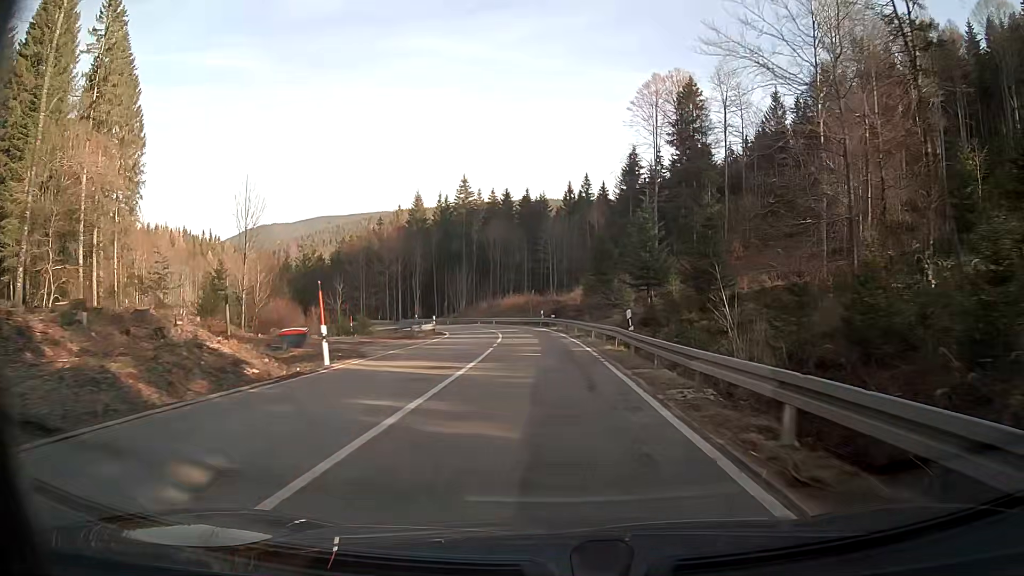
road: secondary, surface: asphalt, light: Day
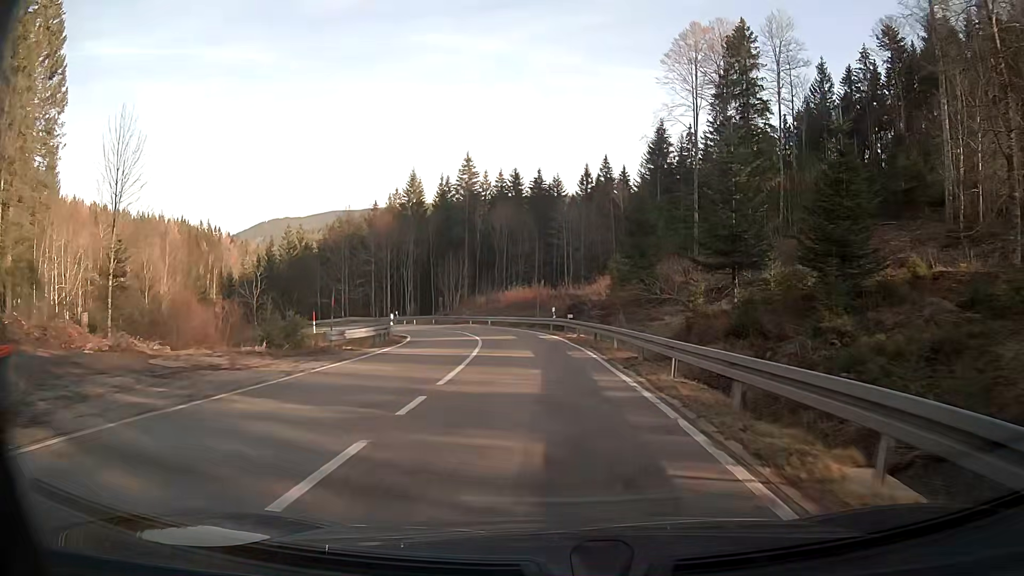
(-0.2, +17.7) m; -1°
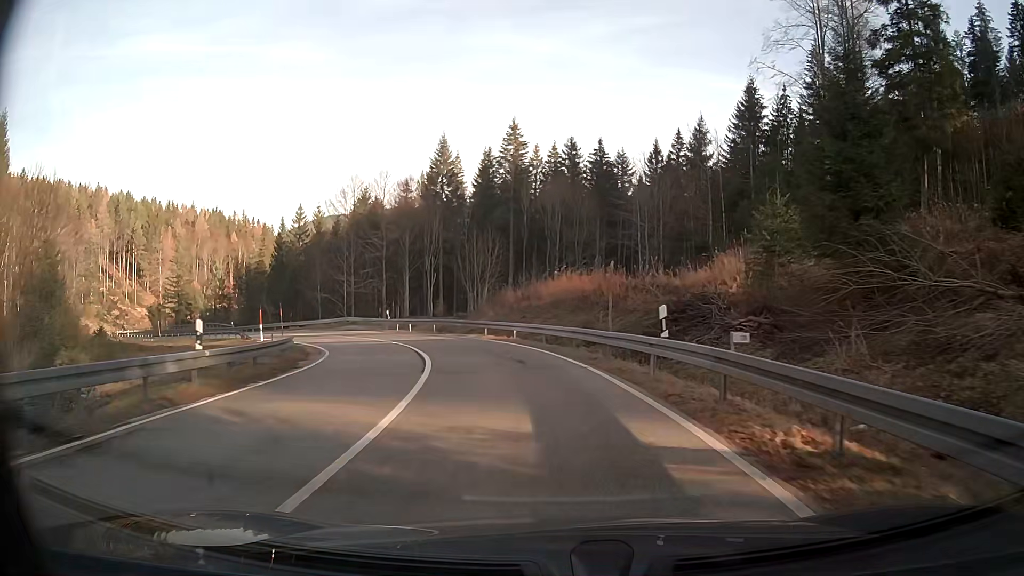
(-1.2, +23.8) m; -7°
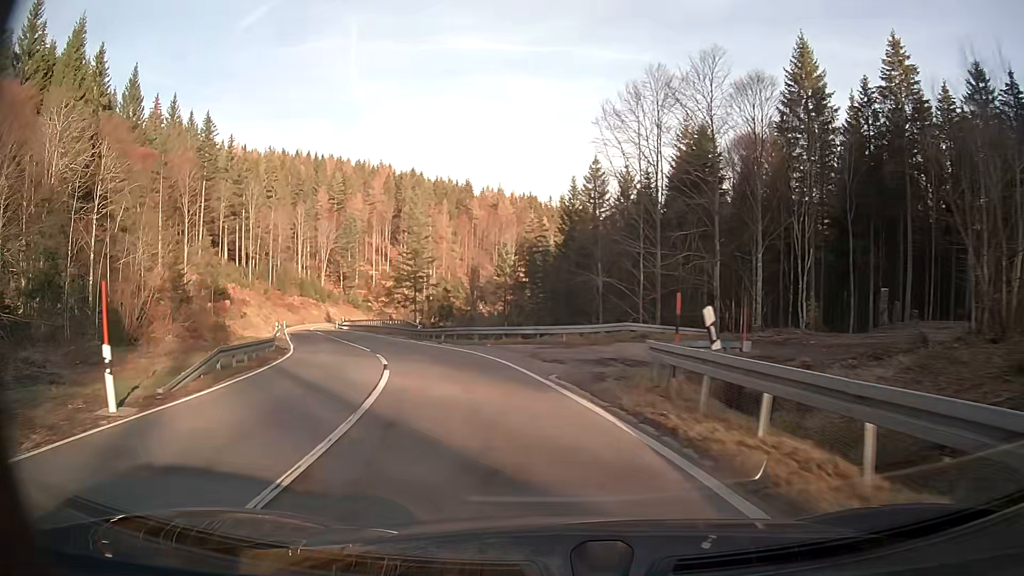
(-9.3, +37.0) m; -31°
